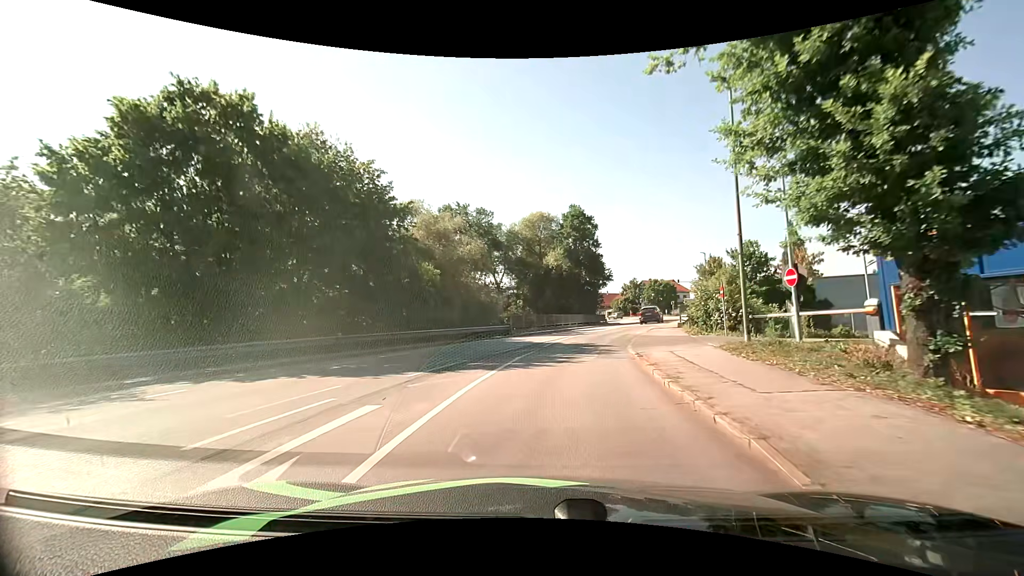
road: tertiary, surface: asphalt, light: Day
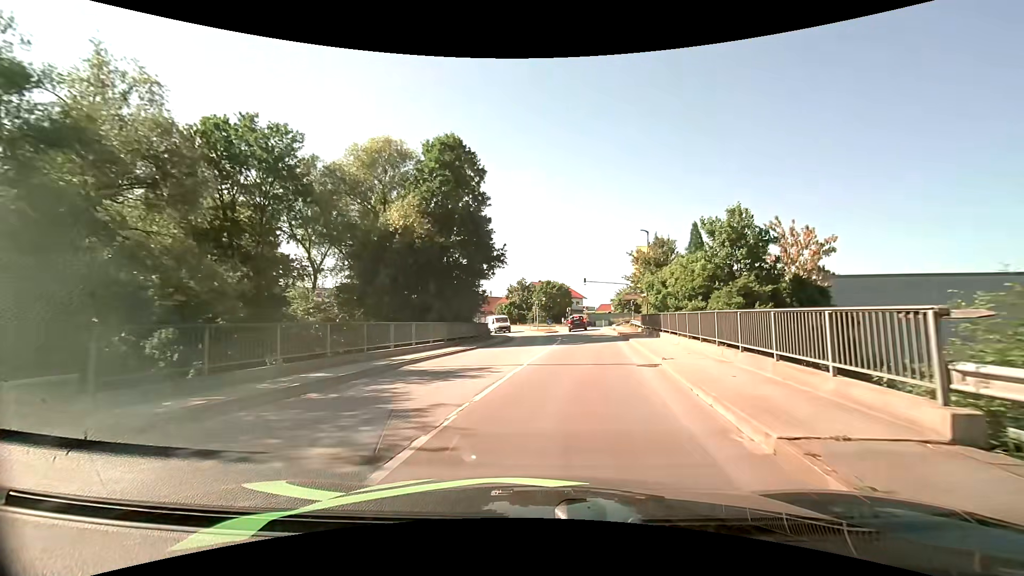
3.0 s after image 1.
(+2.5, +25.8) m; +13°
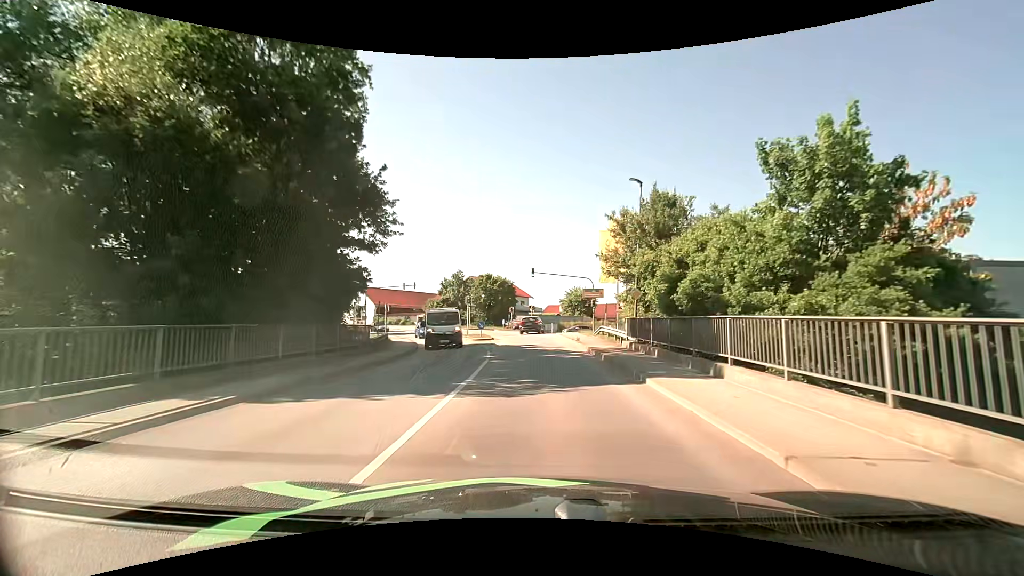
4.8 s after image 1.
(+1.2, +16.0) m; +6°
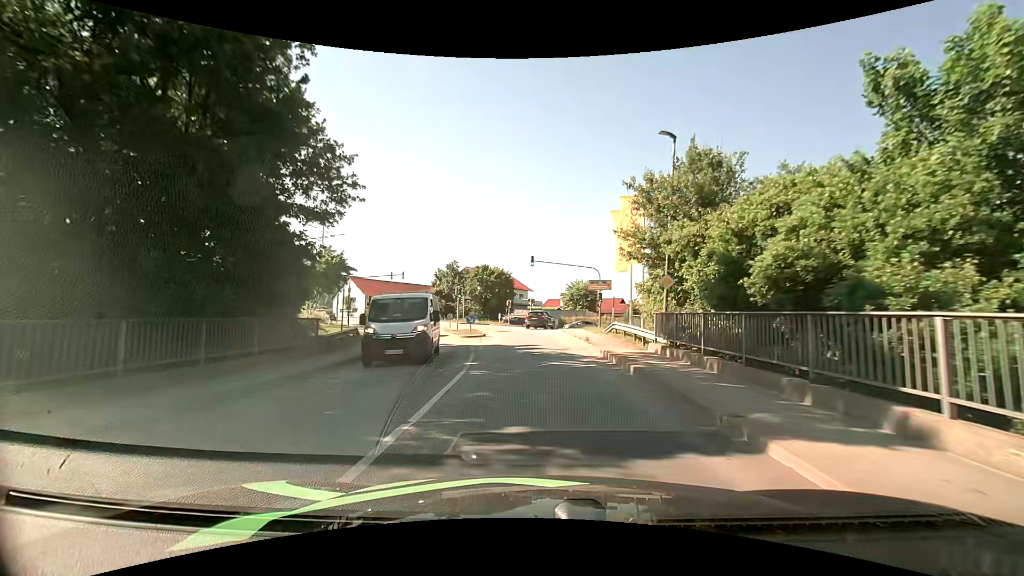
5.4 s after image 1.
(0.0, +5.4) m; 0°
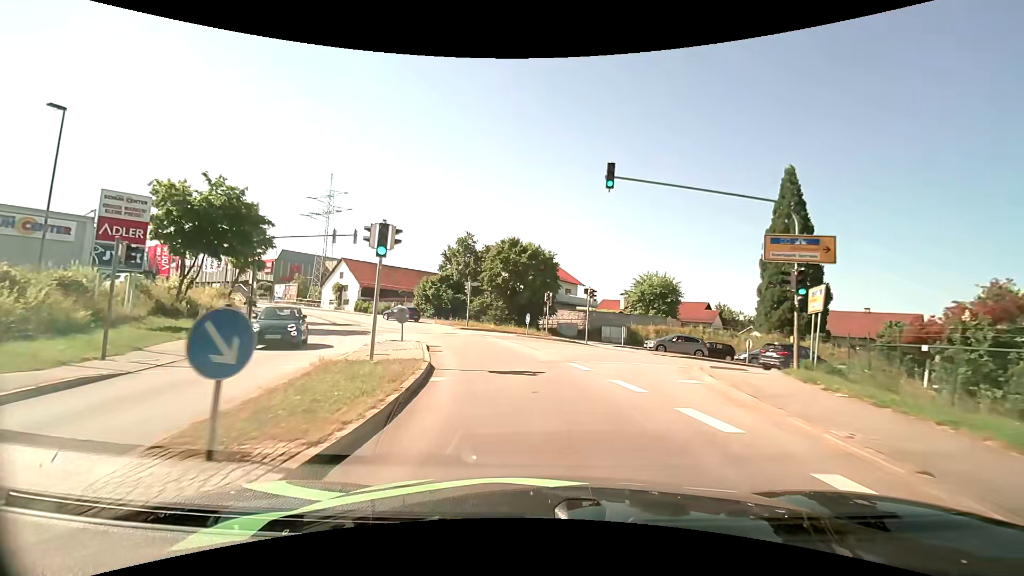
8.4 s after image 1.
(-1.0, +27.5) m; -5°
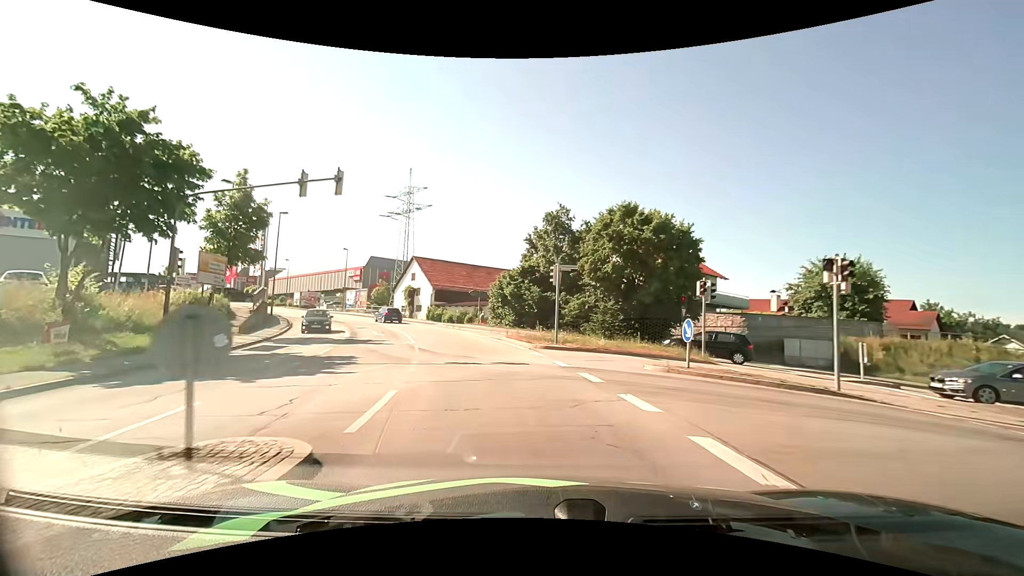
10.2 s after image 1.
(-1.3, +16.2) m; -11°
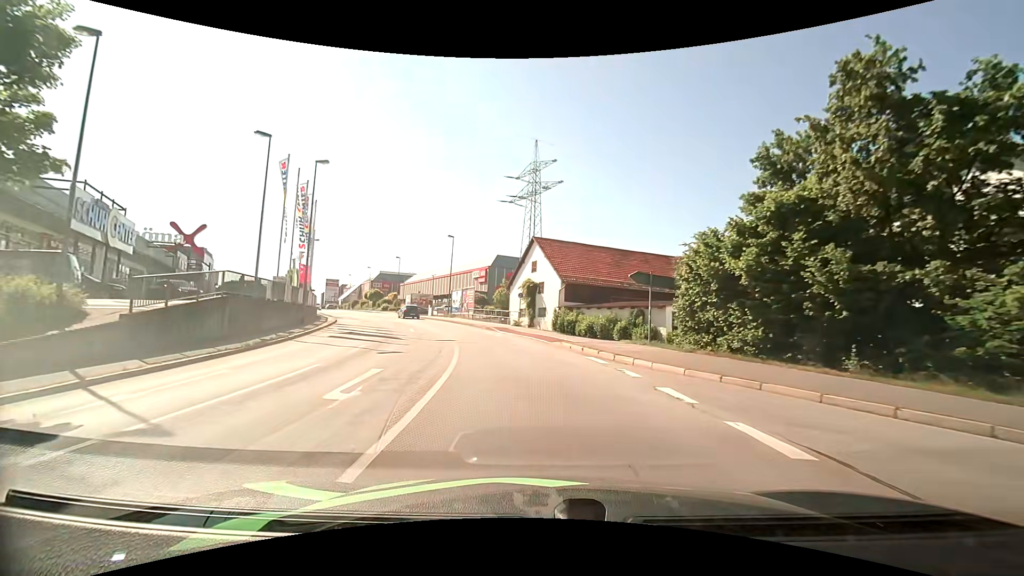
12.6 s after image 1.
(-3.5, +21.9) m; -16°
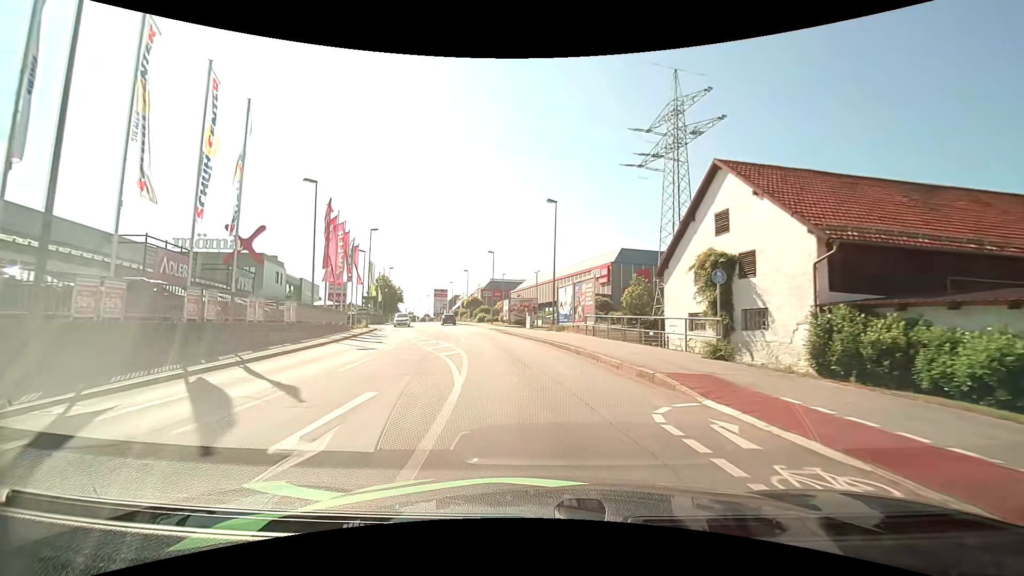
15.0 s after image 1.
(-2.6, +23.1) m; -14°
(0, +10) (-2, +20) (-3, +30) (-6, +40) (-8, +49) (-10, +59) (-13, +69) (-15, +78) (-18, +88) (-20, +98) m
